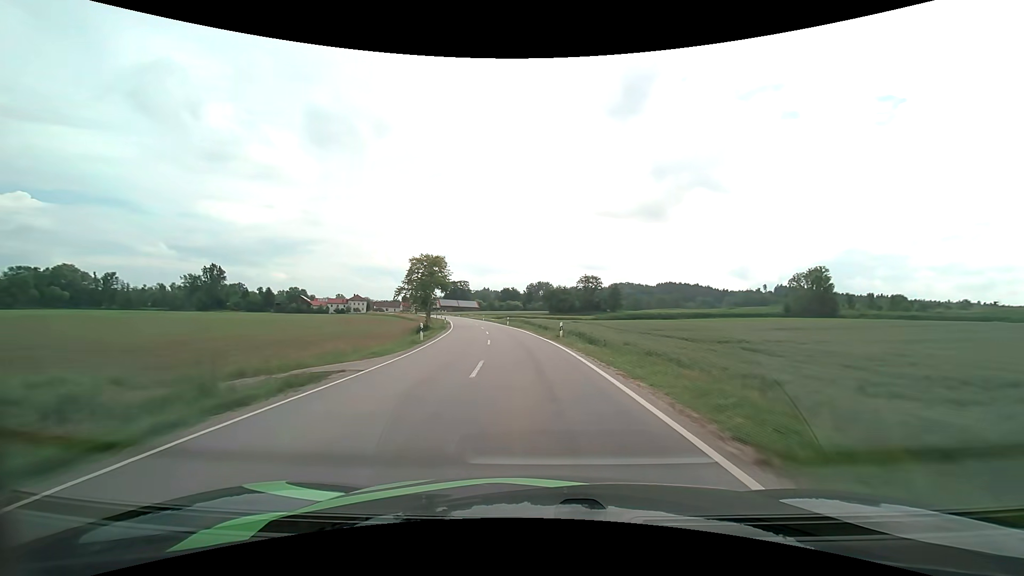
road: secondary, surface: asphalt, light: Day
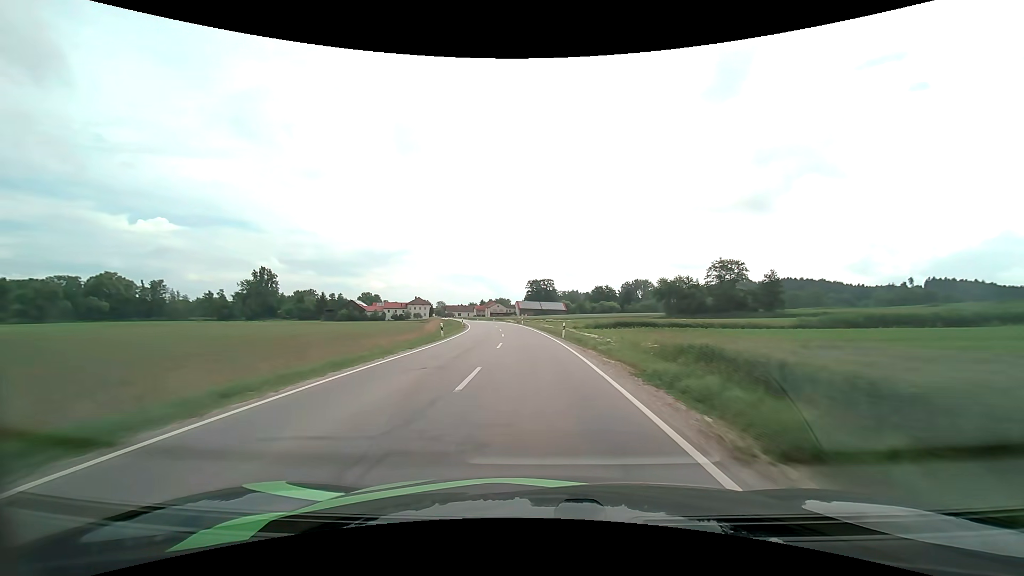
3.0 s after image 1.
(-5.6, +58.9) m; -10°
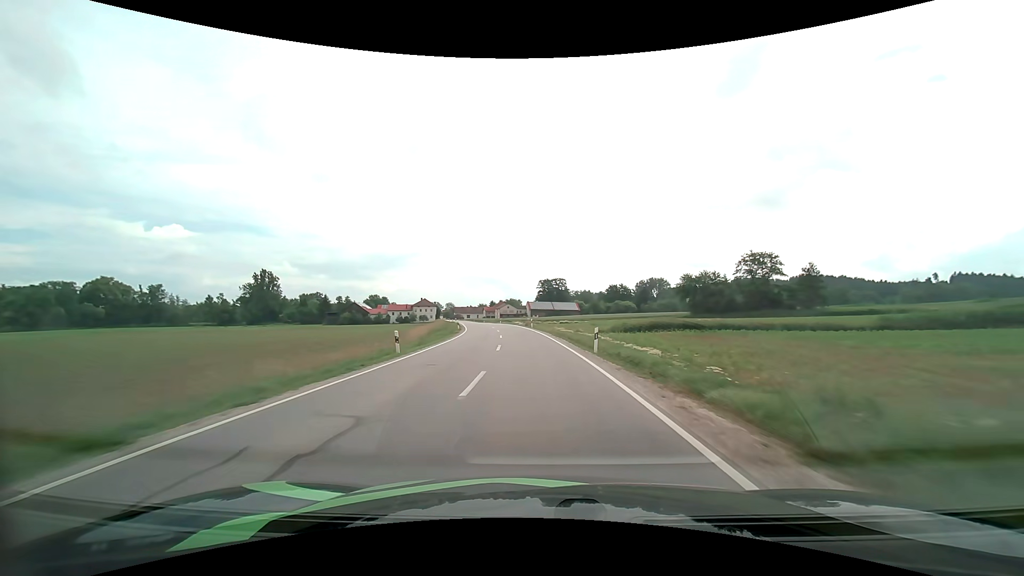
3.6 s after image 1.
(-0.2, +12.1) m; -1°
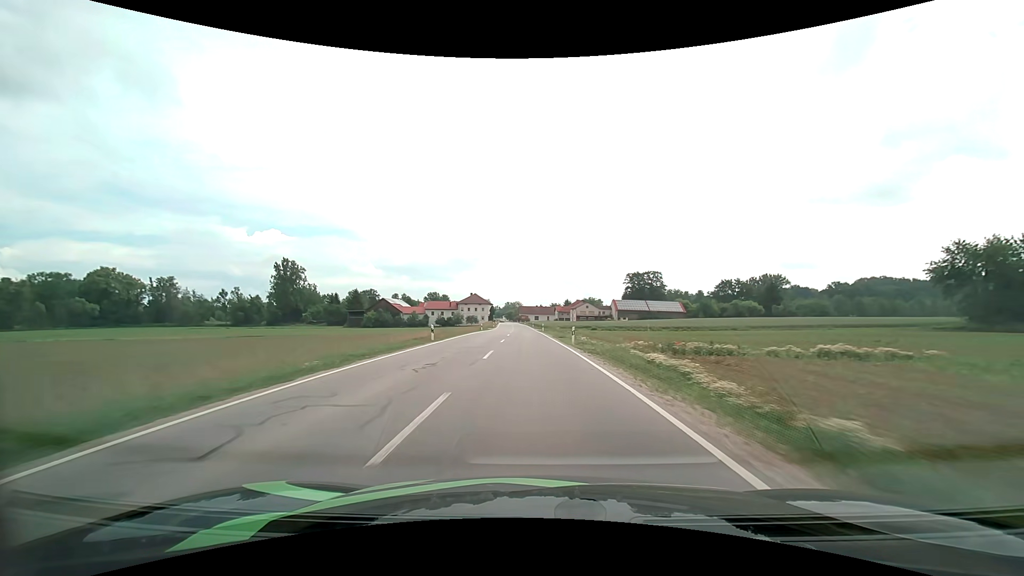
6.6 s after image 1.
(-4.3, +61.1) m; -9°
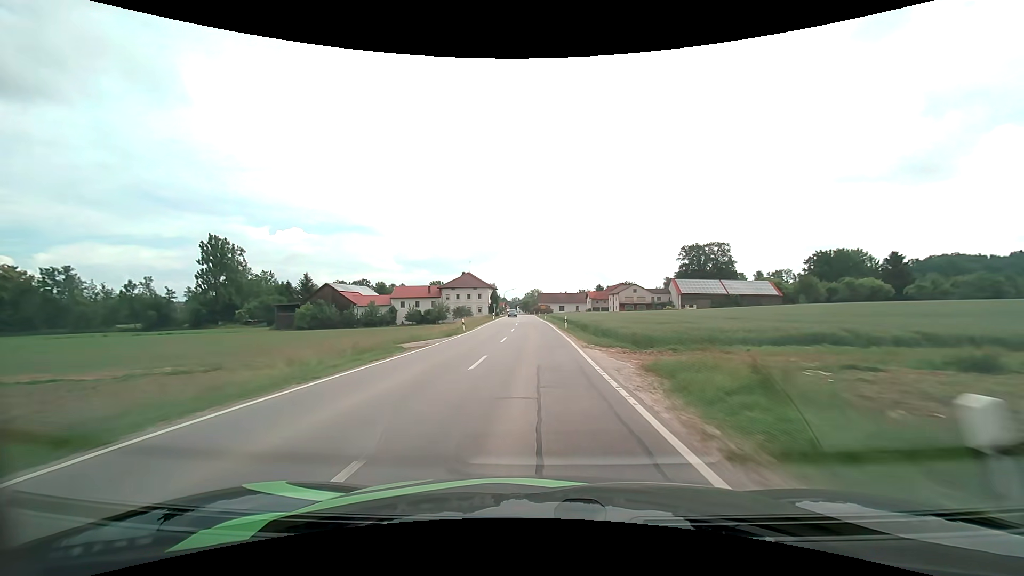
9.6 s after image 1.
(-1.6, +60.5) m; -3°
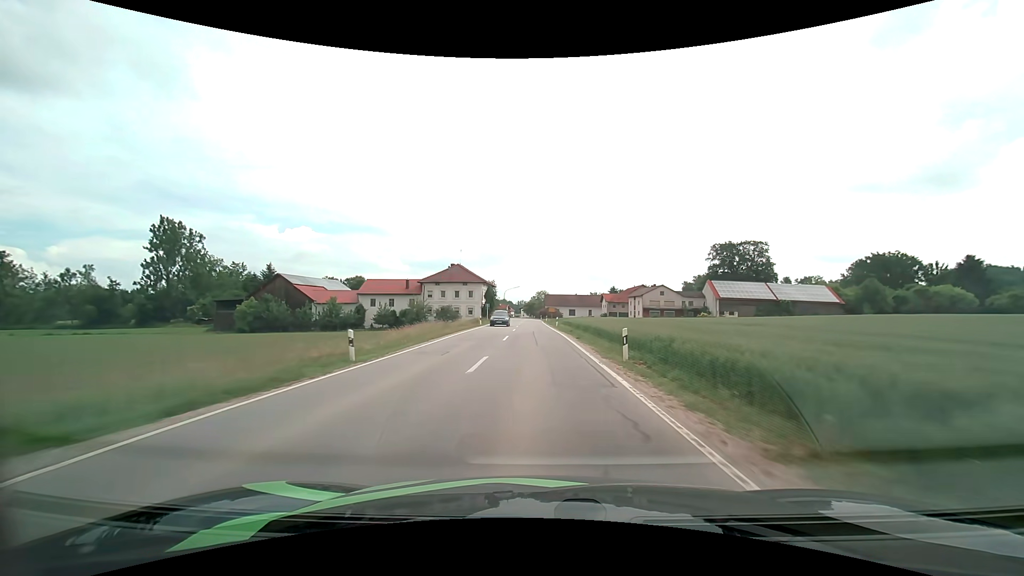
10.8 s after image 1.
(-0.2, +23.6) m; -1°
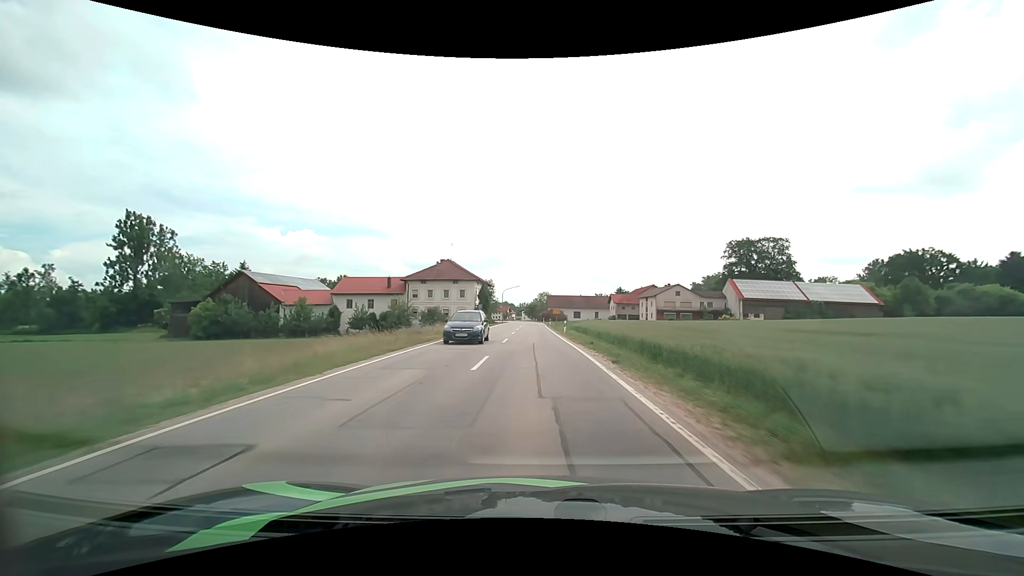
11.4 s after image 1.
(0.0, +11.6) m; 0°
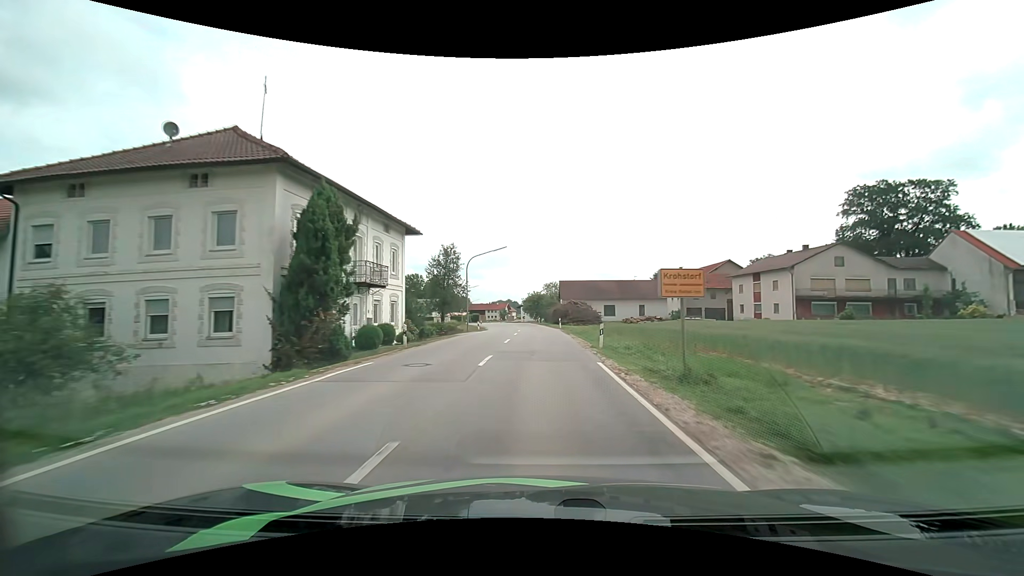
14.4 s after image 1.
(-0.4, +55.8) m; 0°
(0, +10) (0, +20) (0, +30) (0, +40) (0, +50) (-1, +60) (-2, +70) (-4, +80) (-7, +89) (-9, +99) m
